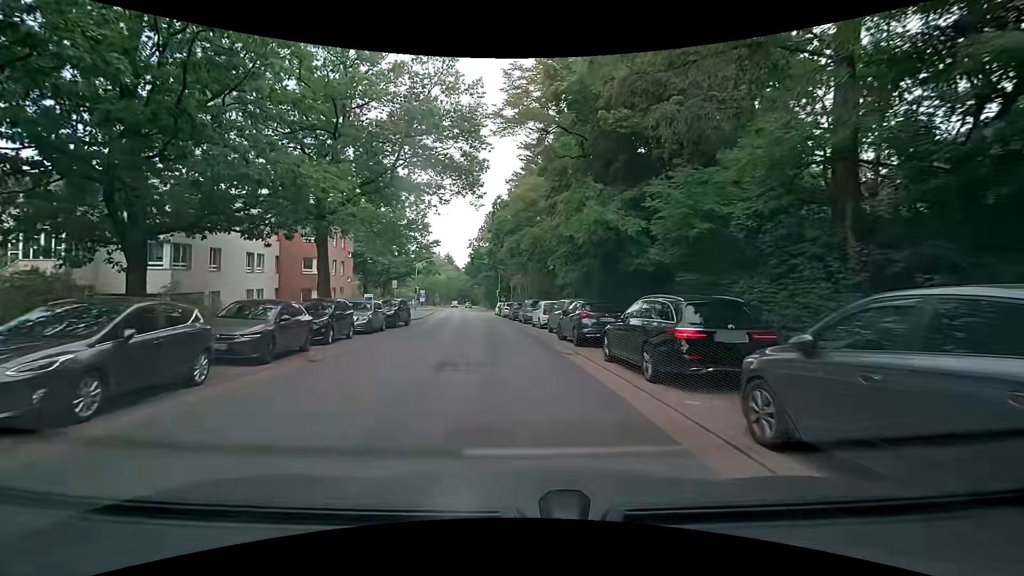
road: tertiary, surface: asphalt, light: Day
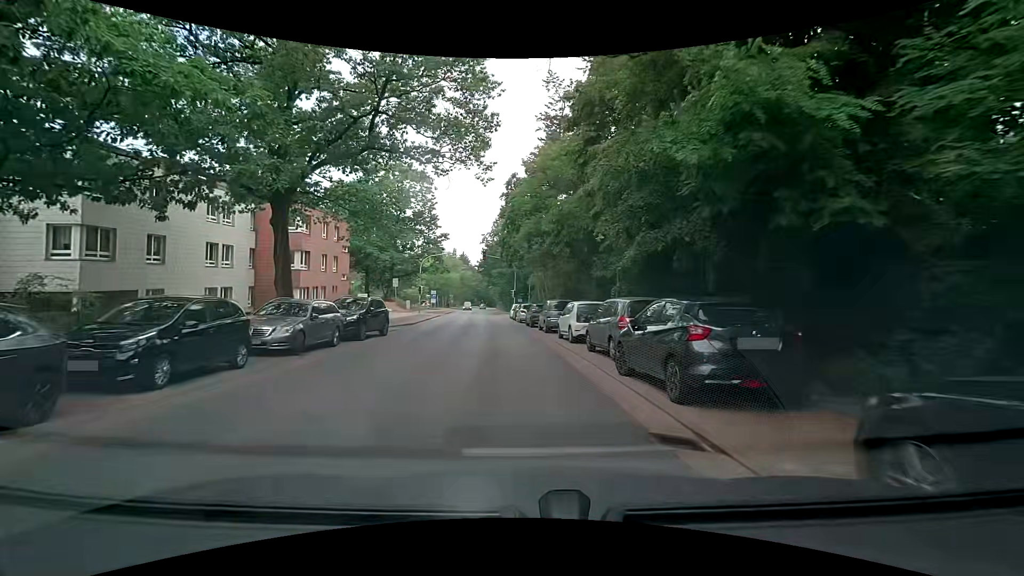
(0.0, +8.6) m; -1°
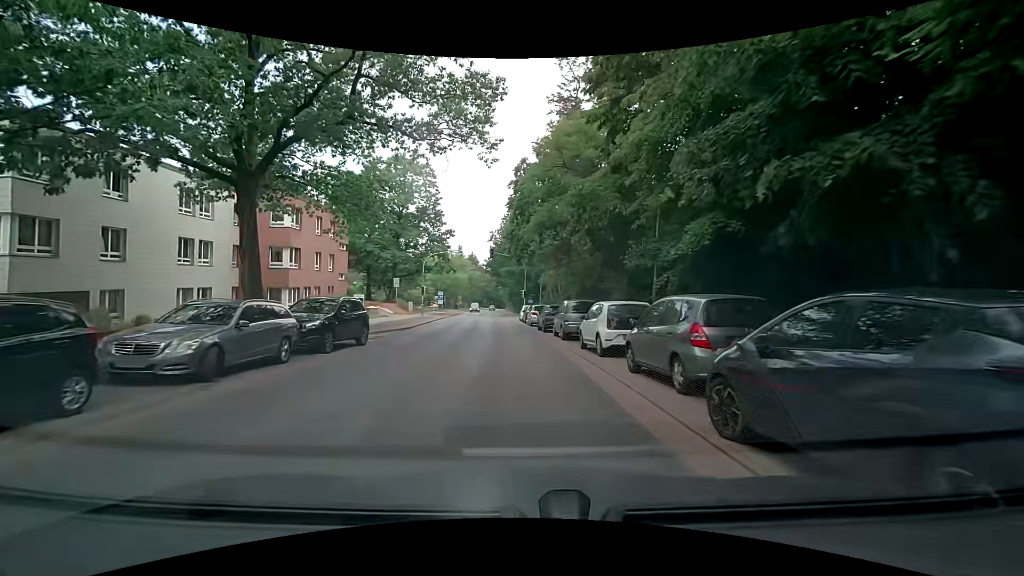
(0.0, +4.3) m; 0°
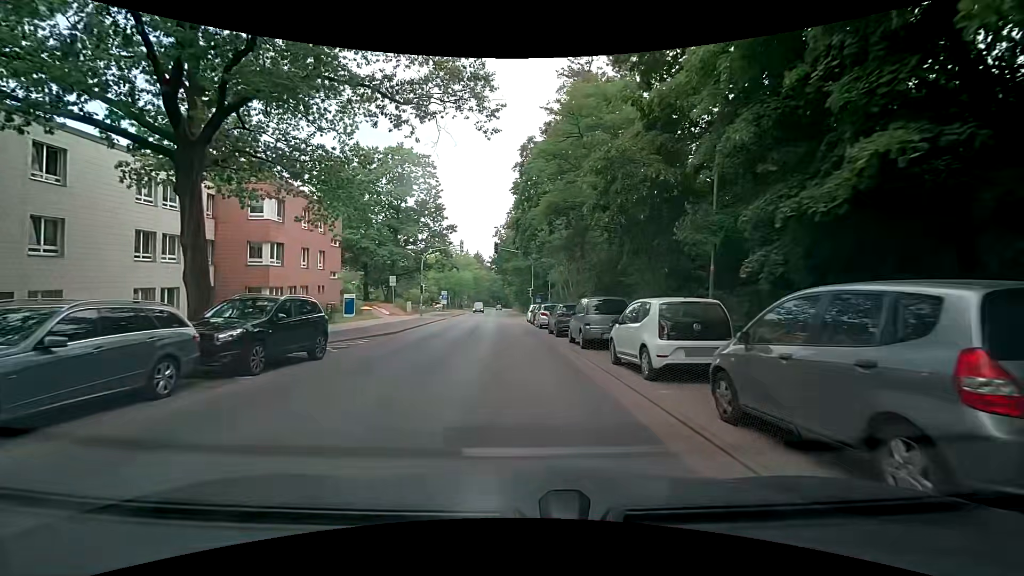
(-0.1, +4.3) m; -2°
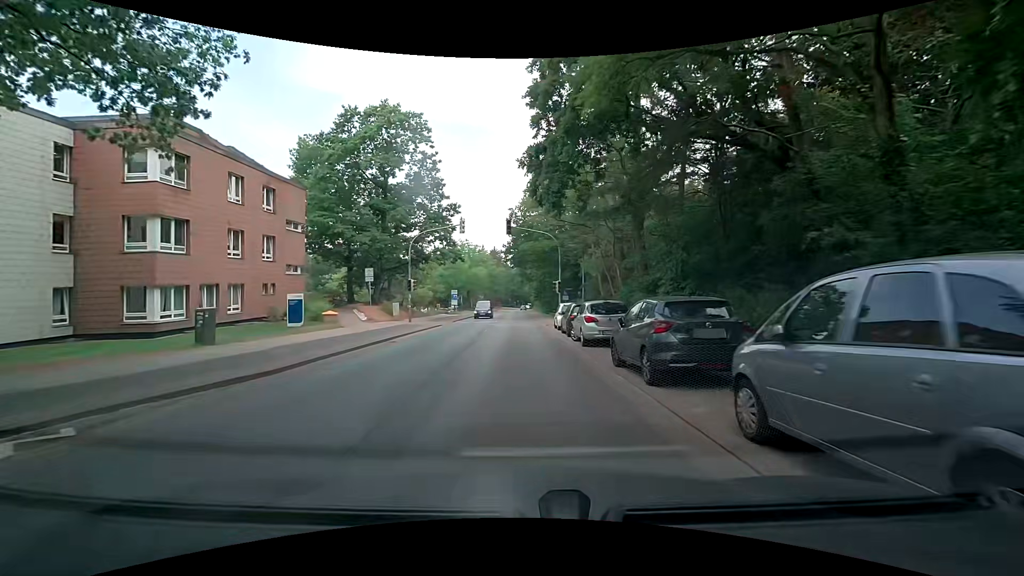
(0.0, +13.2) m; -1°
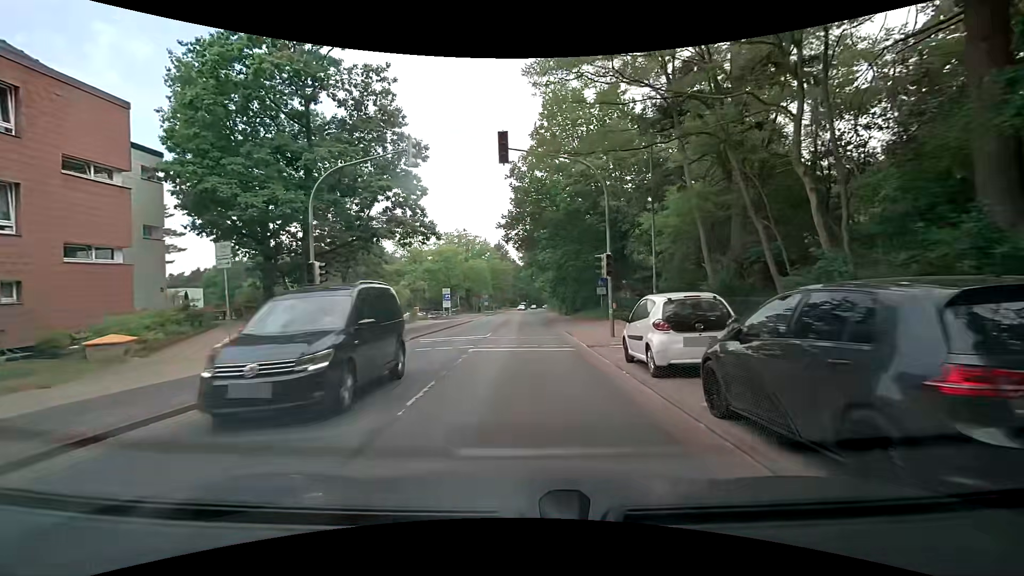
(-0.3, +18.3) m; -1°
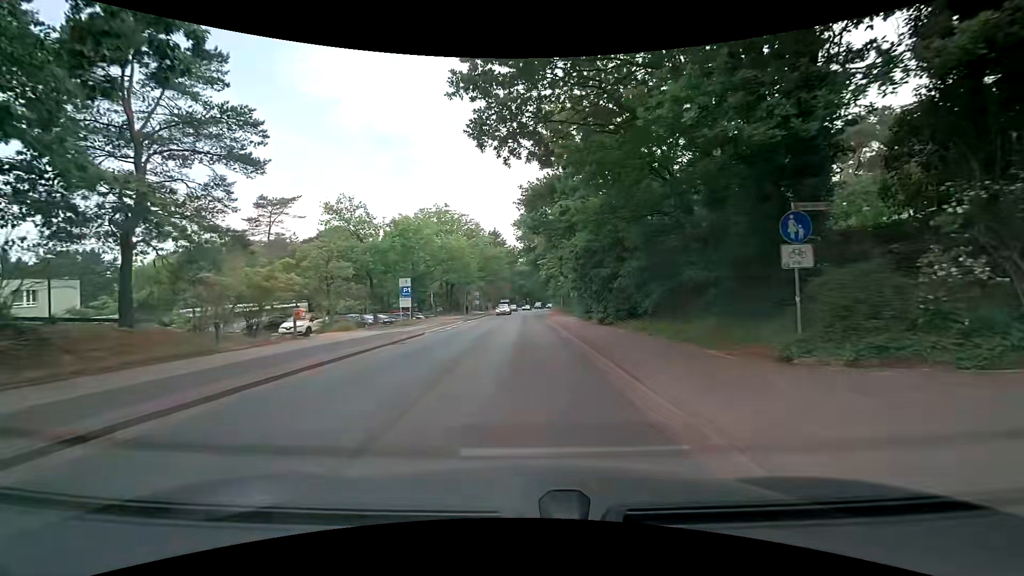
(-0.2, +23.5) m; 0°
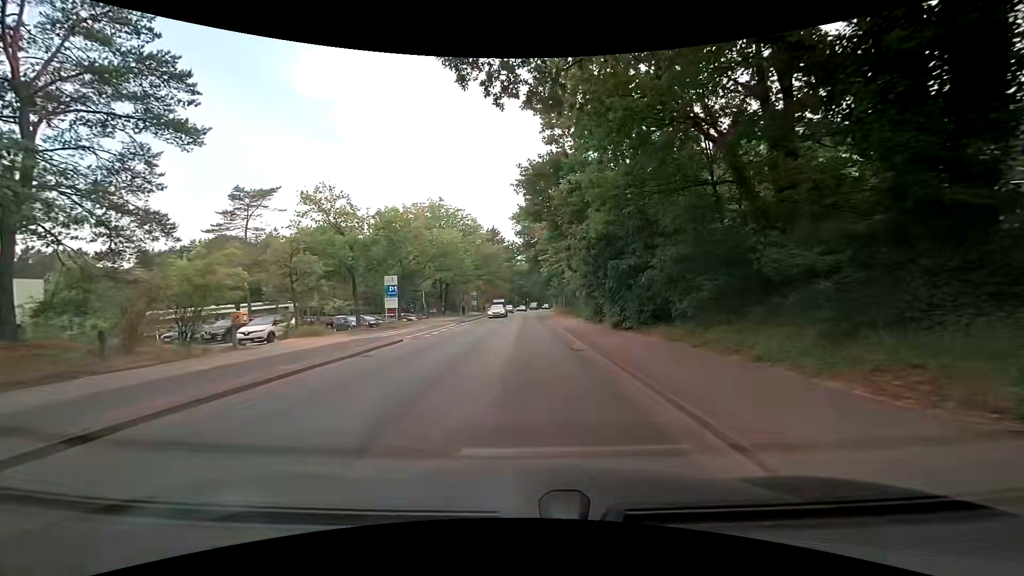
(0.0, +4.5) m; -1°
(0, +10) (0, +20) (0, +30) (0, +40) (0, +50) (0, +60) (0, +70) (0, +80) (+1, +90) (+1, +100) m
